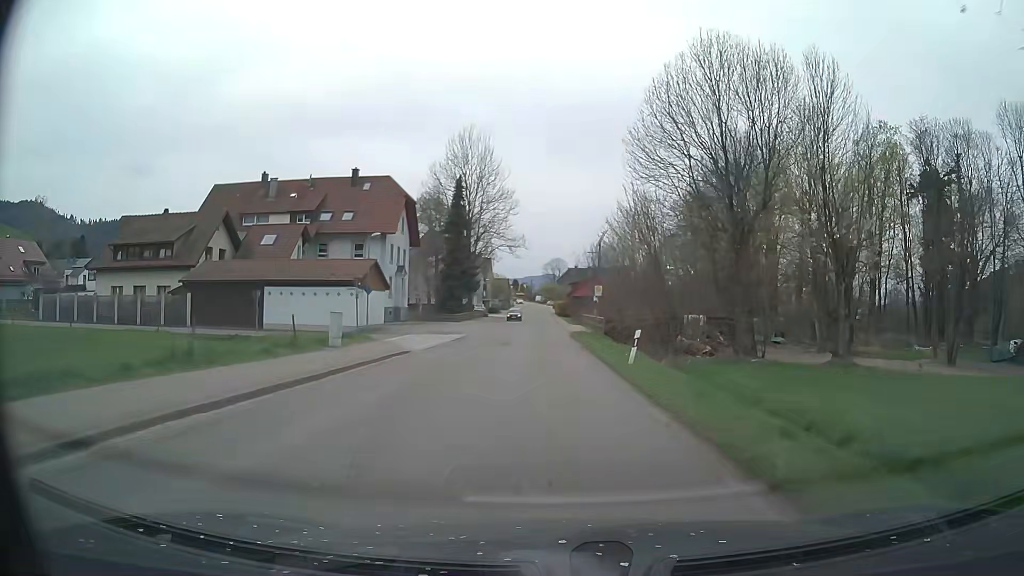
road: secondary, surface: asphalt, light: Day
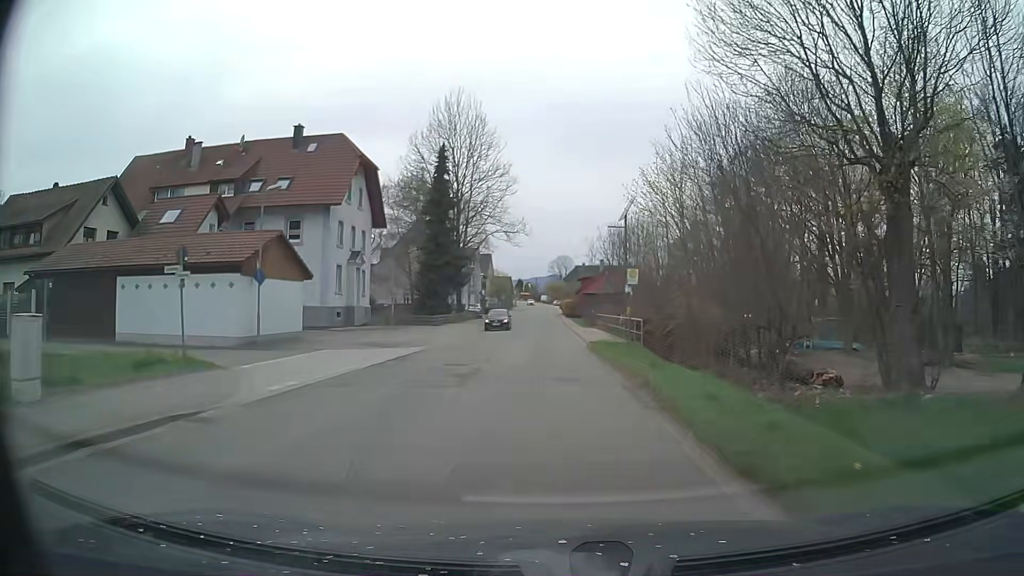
(-0.1, +15.1) m; -1°
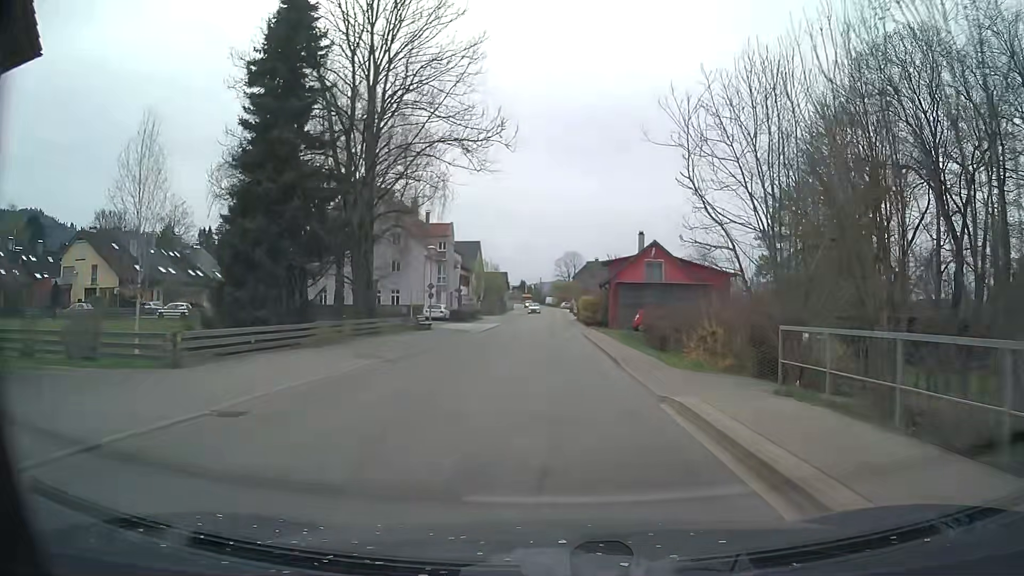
(-0.2, +37.3) m; -1°
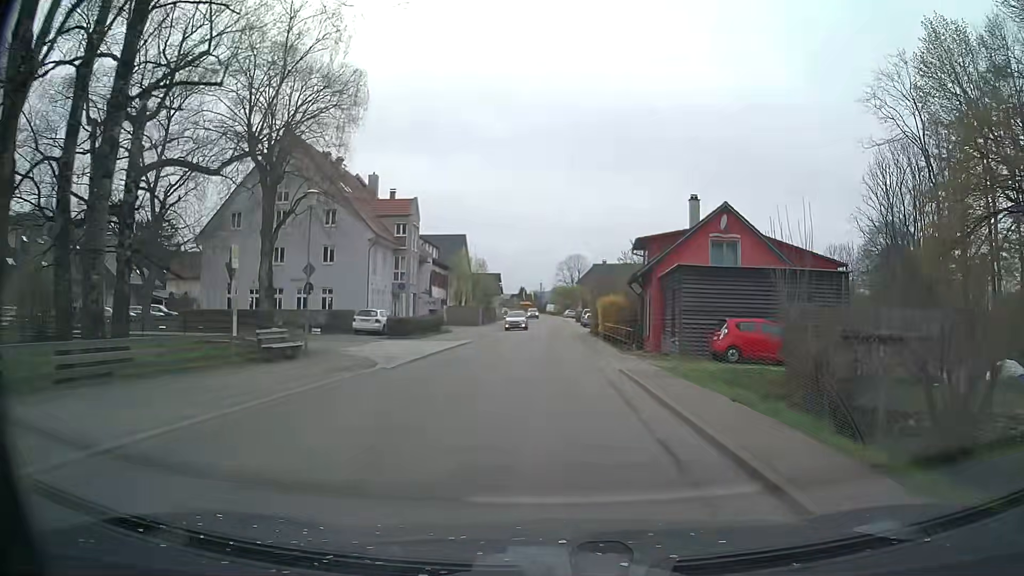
(+0.1, +22.3) m; 0°
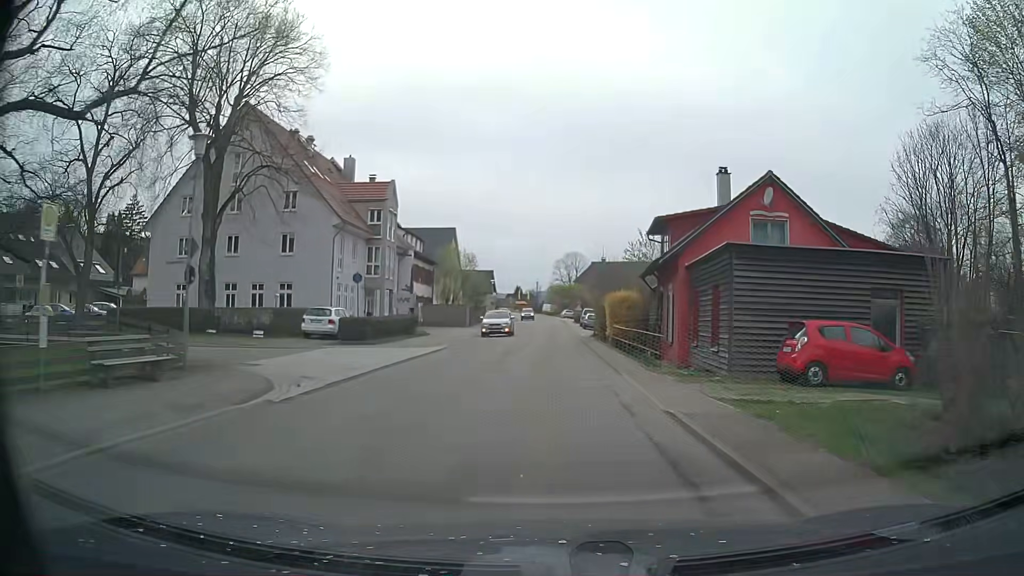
(0.0, +7.4) m; +1°
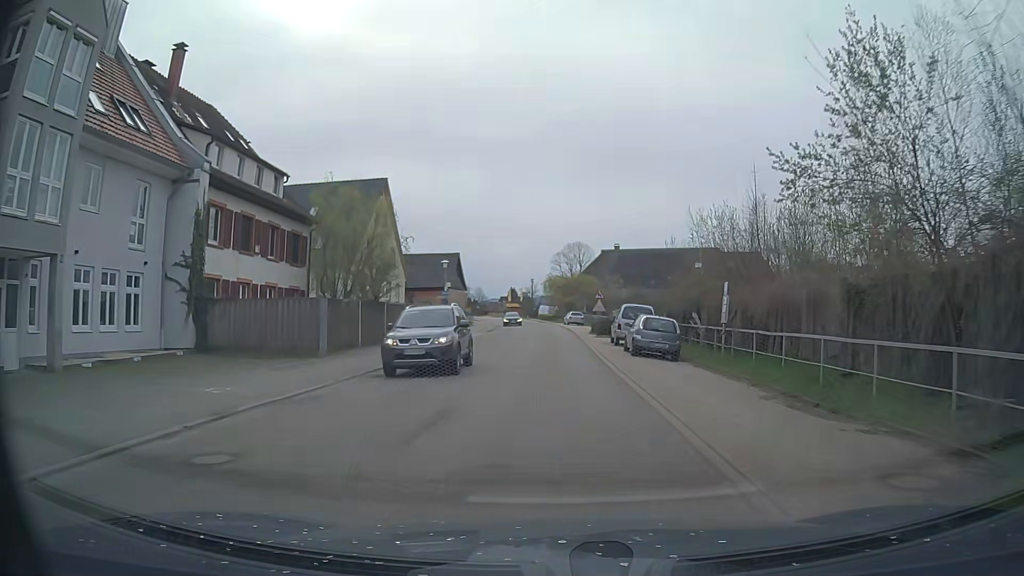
(-0.4, +37.1) m; -1°
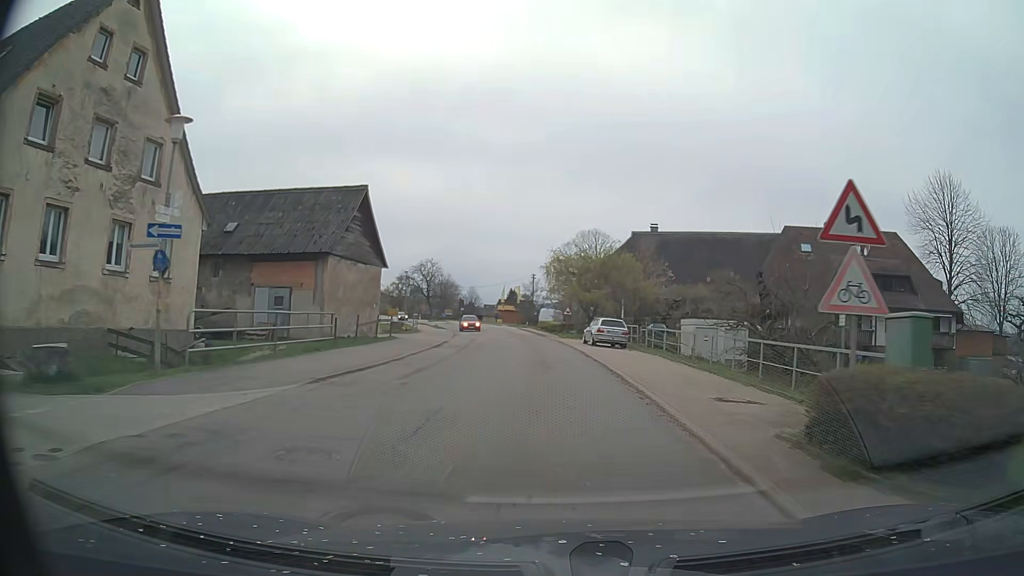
(-0.2, +37.1) m; 0°
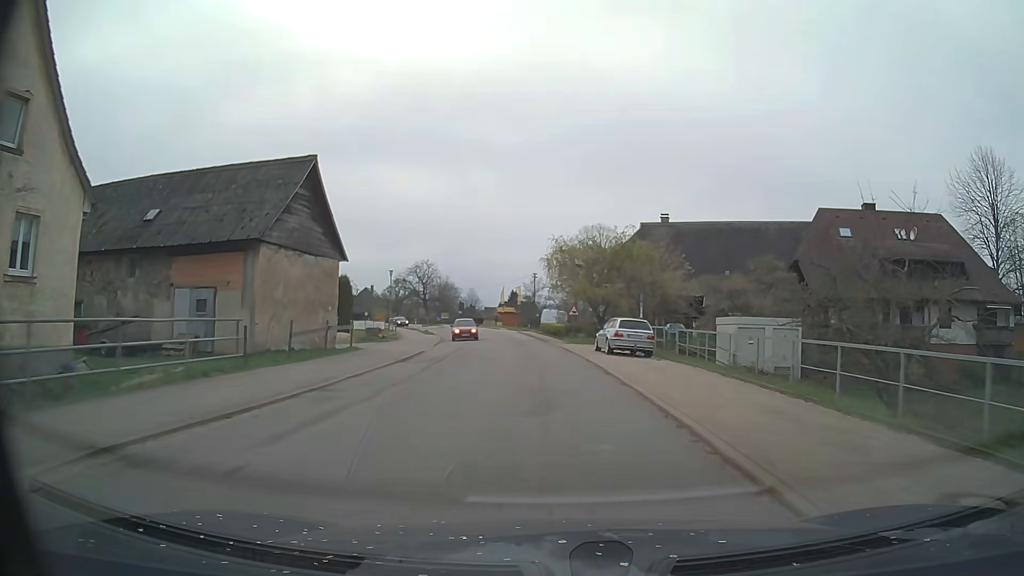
(0.0, +7.4) m; +1°
